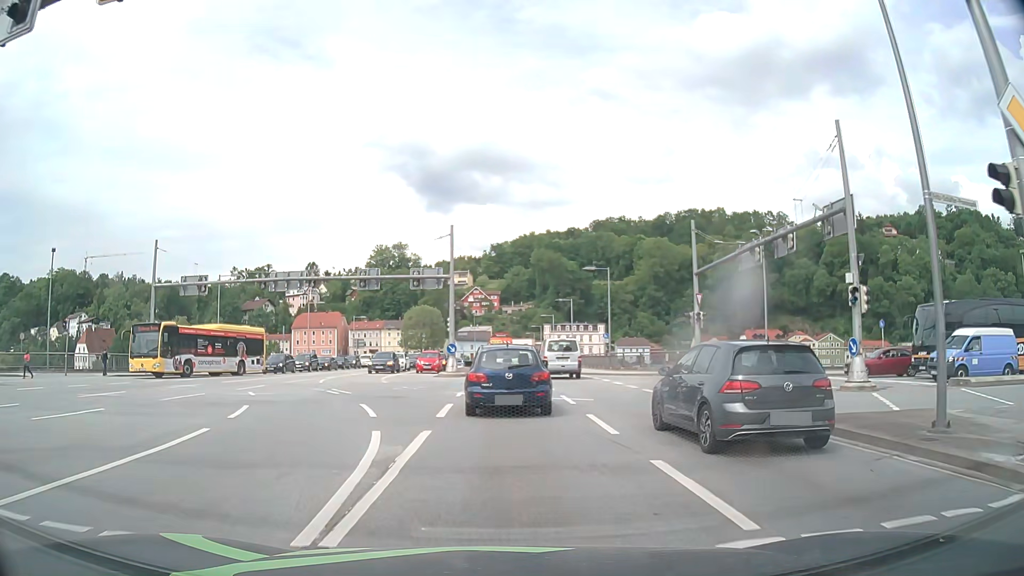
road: primary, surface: asphalt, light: Day
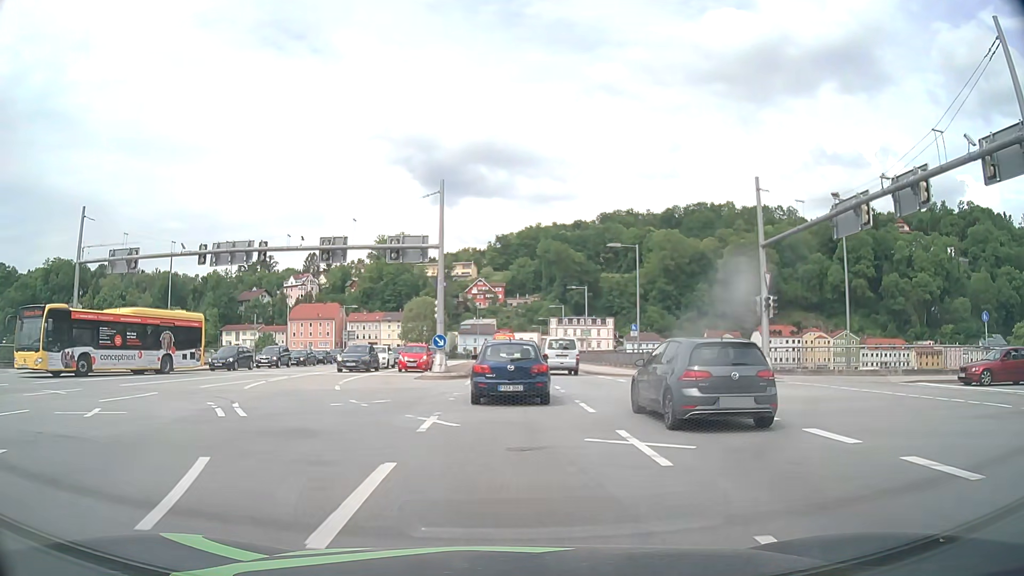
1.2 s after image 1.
(-0.1, +9.5) m; -1°
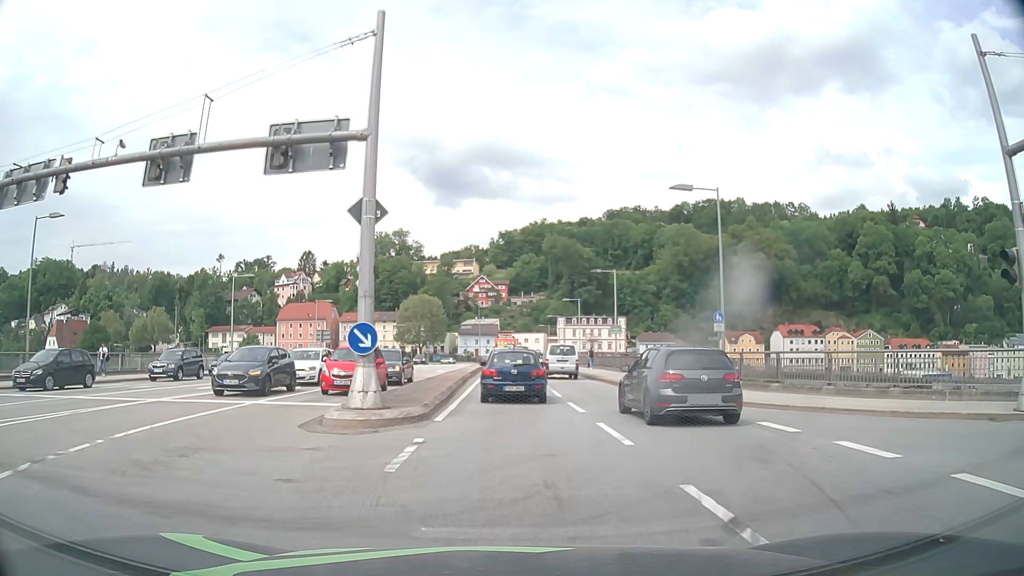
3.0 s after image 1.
(0.0, +16.2) m; 0°
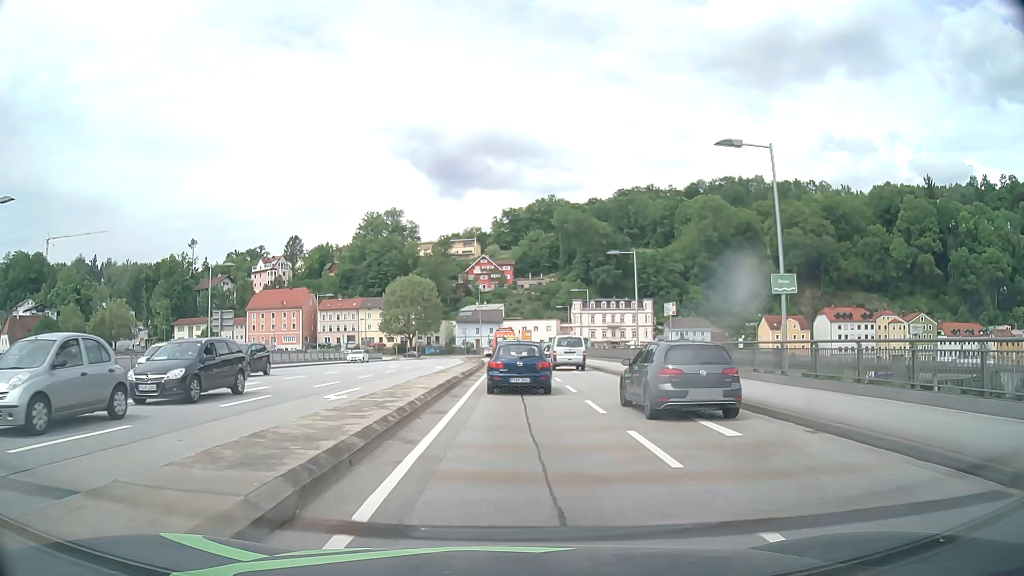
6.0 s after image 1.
(-0.2, +31.4) m; -1°
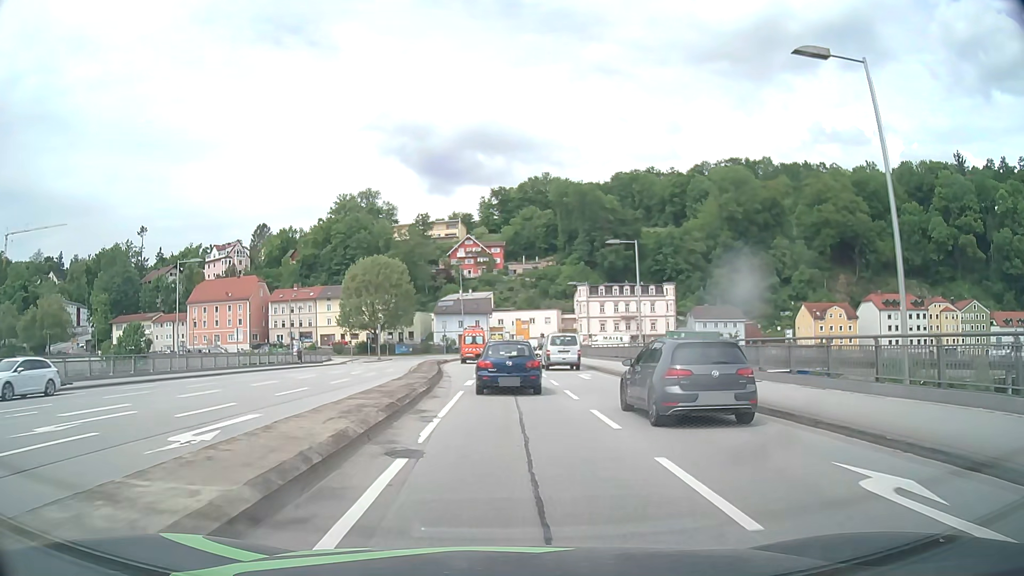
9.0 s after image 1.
(+0.2, +32.8) m; +1°
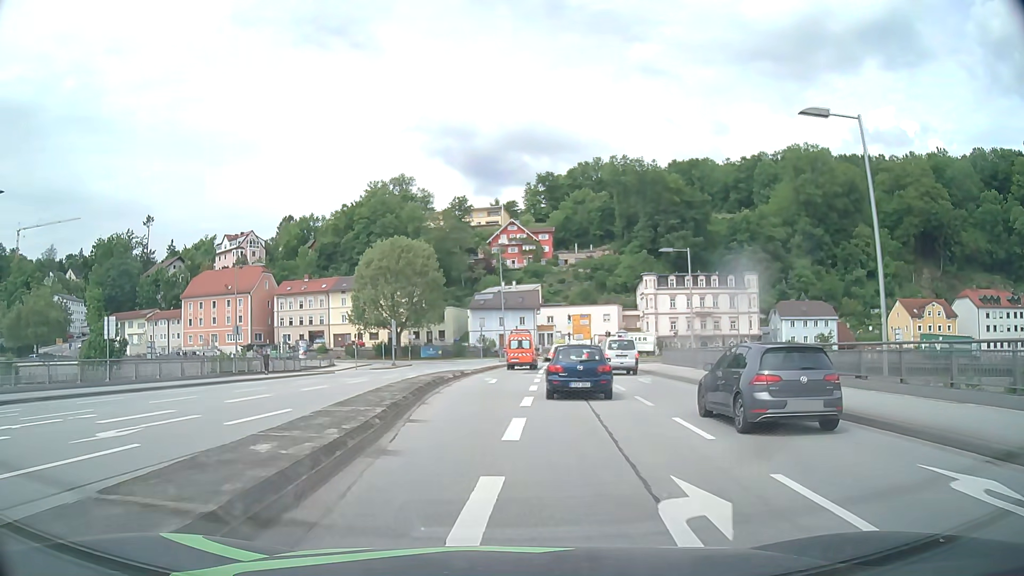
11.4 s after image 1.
(-0.7, +24.9) m; -4°
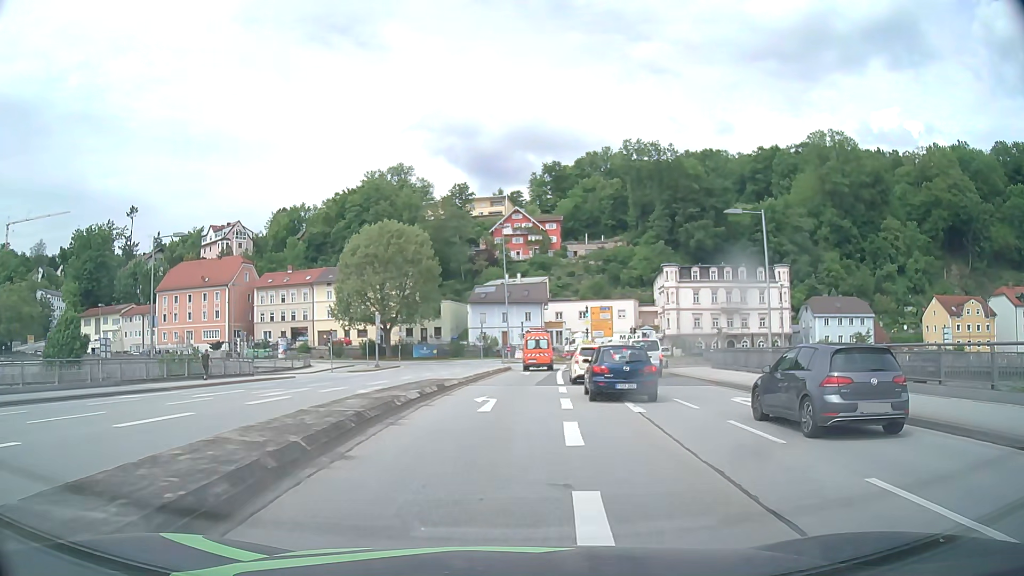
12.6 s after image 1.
(-0.1, +12.7) m; 0°
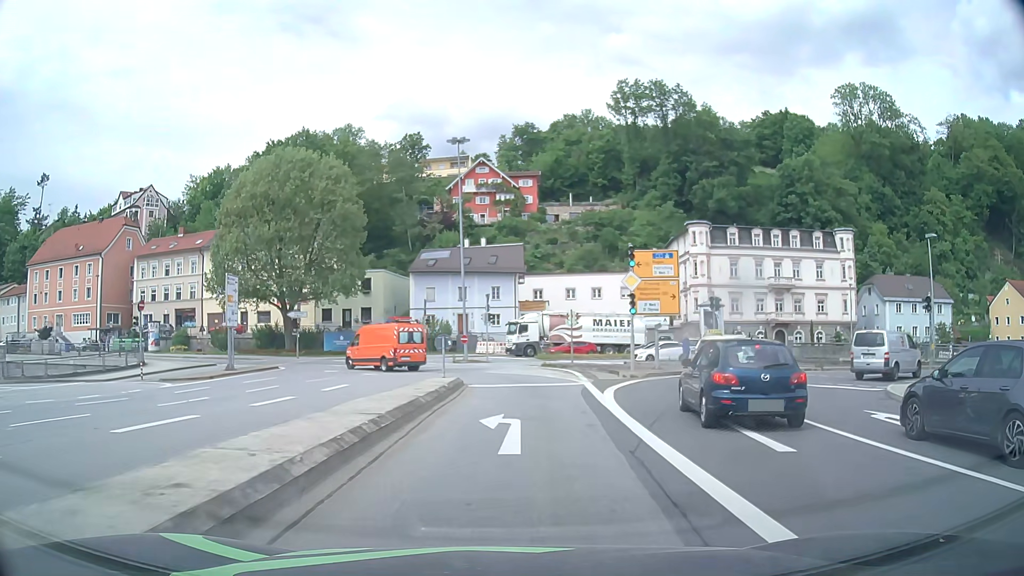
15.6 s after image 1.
(+0.5, +31.5) m; +3°
(0, +10) (0, +20) (-1, +30) (-6, +38) (-14, +45) (-23, +49) (-32, +52) (-42, +54) (-52, +57) (-62, +59) m
